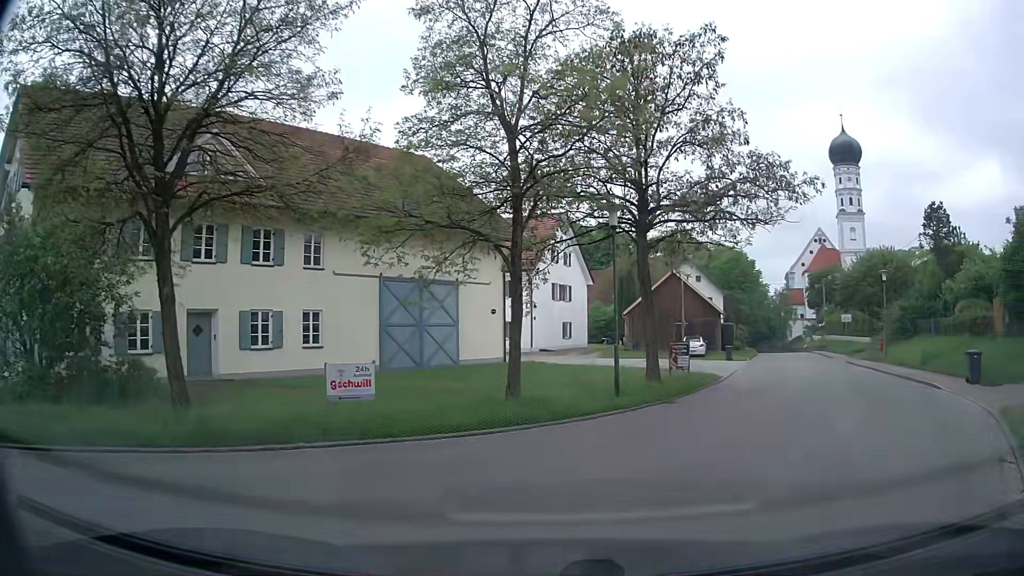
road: tertiary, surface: asphalt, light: Day
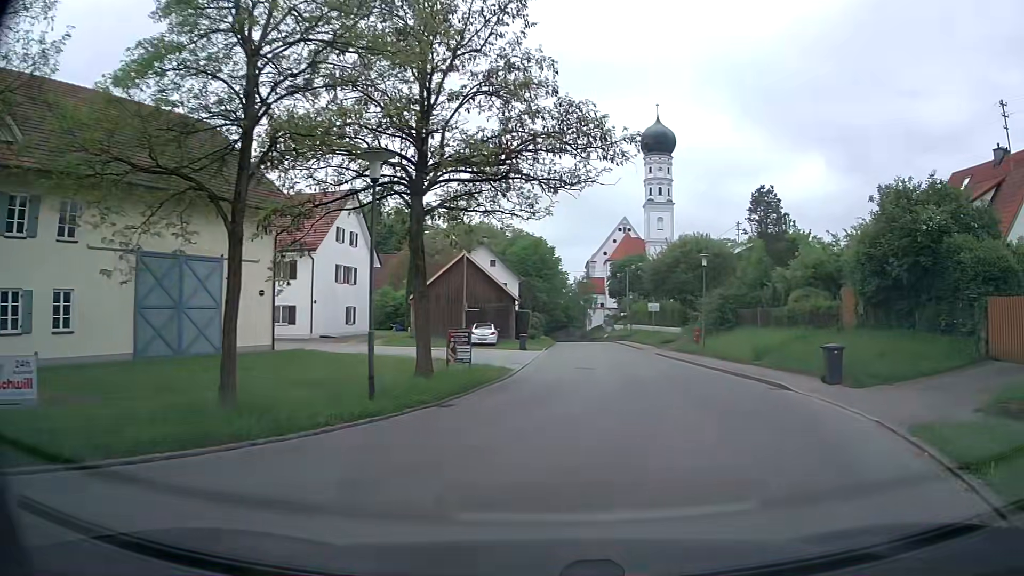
(+0.6, +3.6) m; +18°
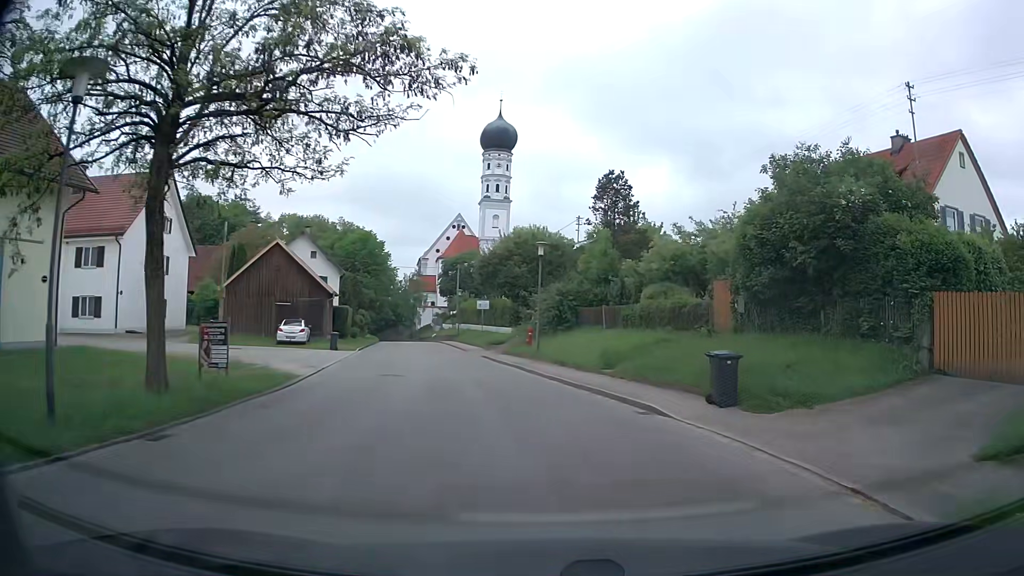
(+0.6, +4.7) m; +14°
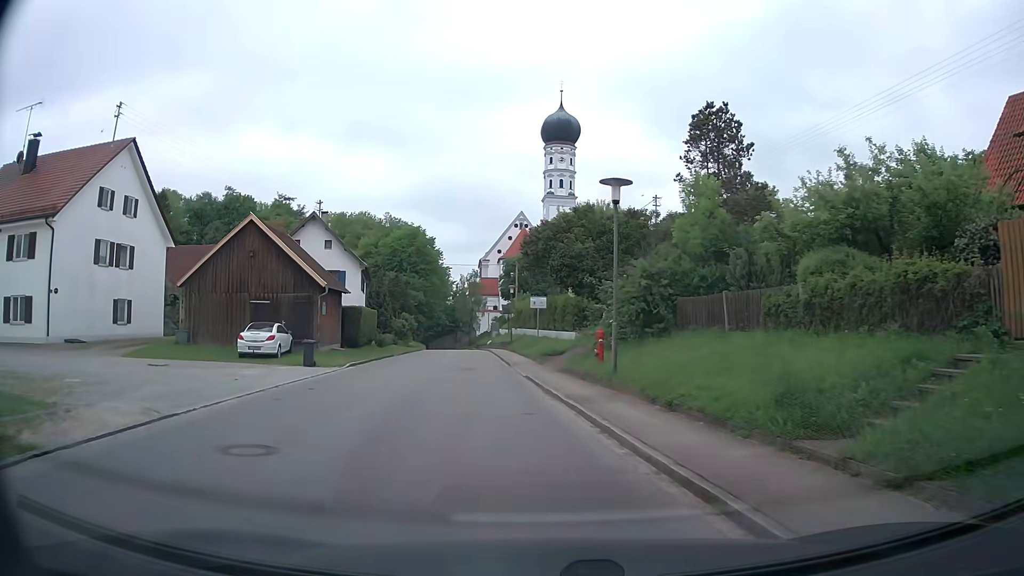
(+0.3, +12.1) m; -4°
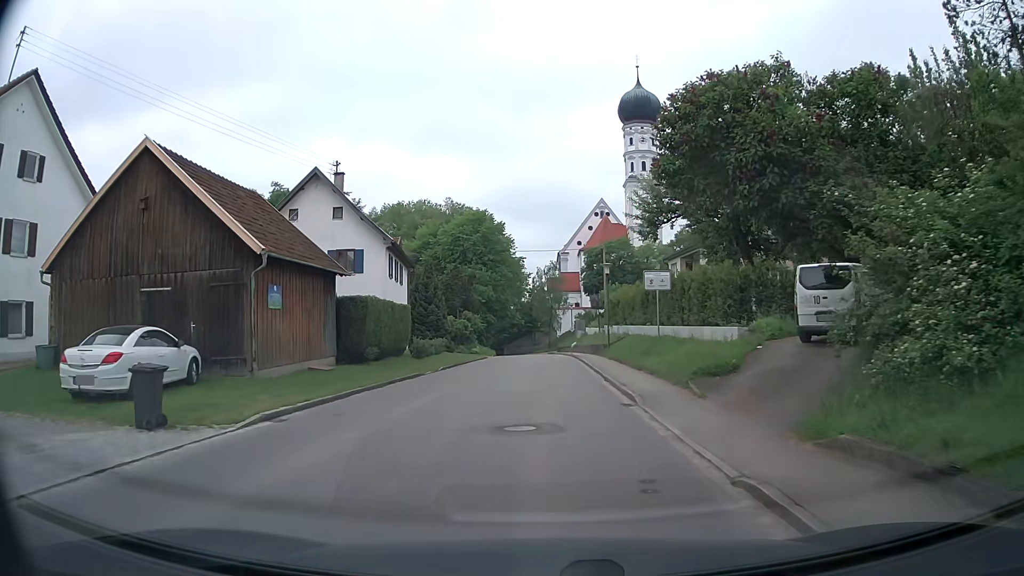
(-1.4, +15.3) m; -7°
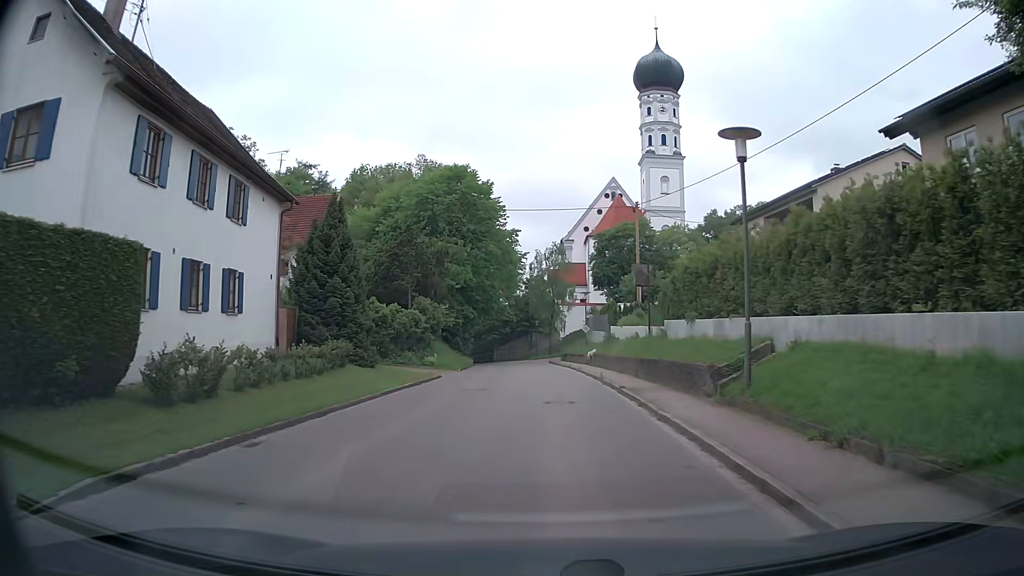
(0.0, +23.2) m; 0°
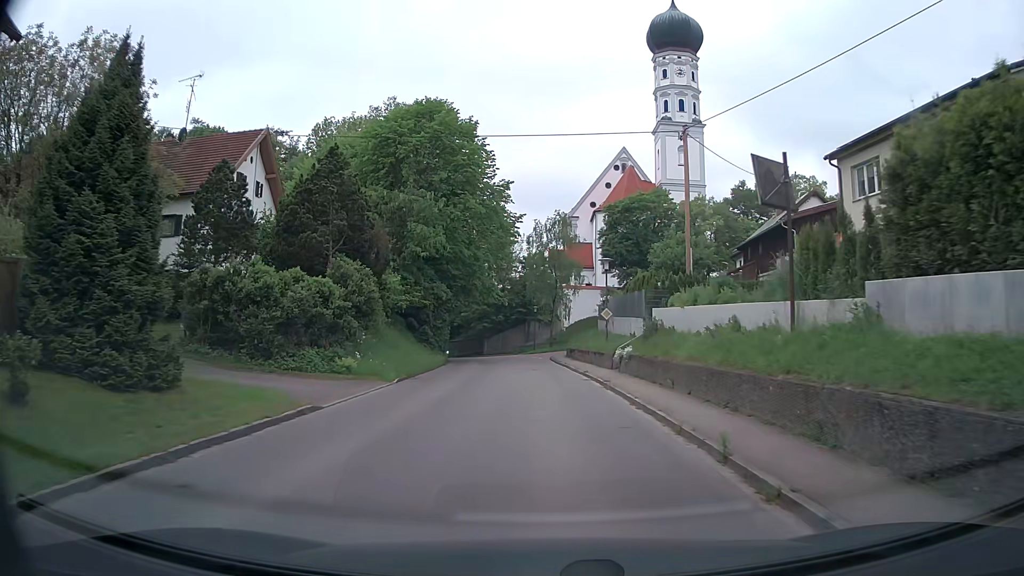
(0.0, +15.3) m; 0°
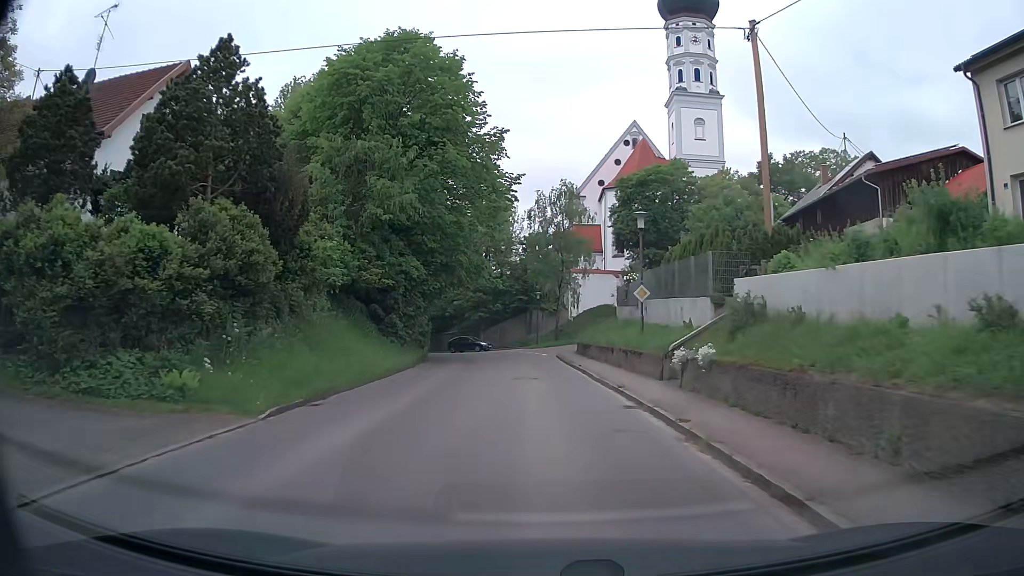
(-0.1, +10.2) m; 0°
(0, +10) (0, +20) (-1, +30) (-1, +40) (-3, +50) (-6, +59) (-9, +69) (-13, +78) (-17, +87) (-21, +97) m
